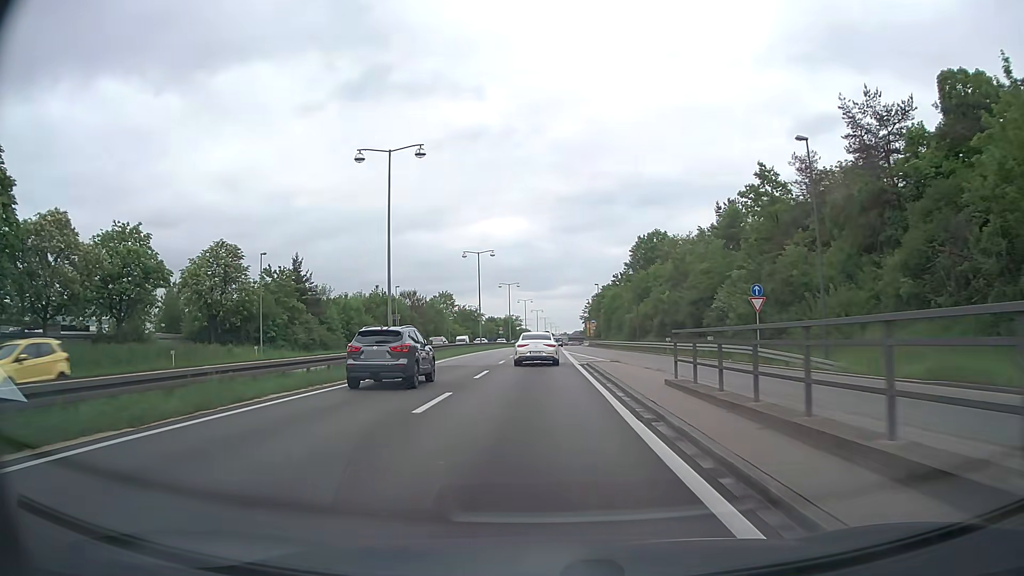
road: trunk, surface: asphalt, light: Day
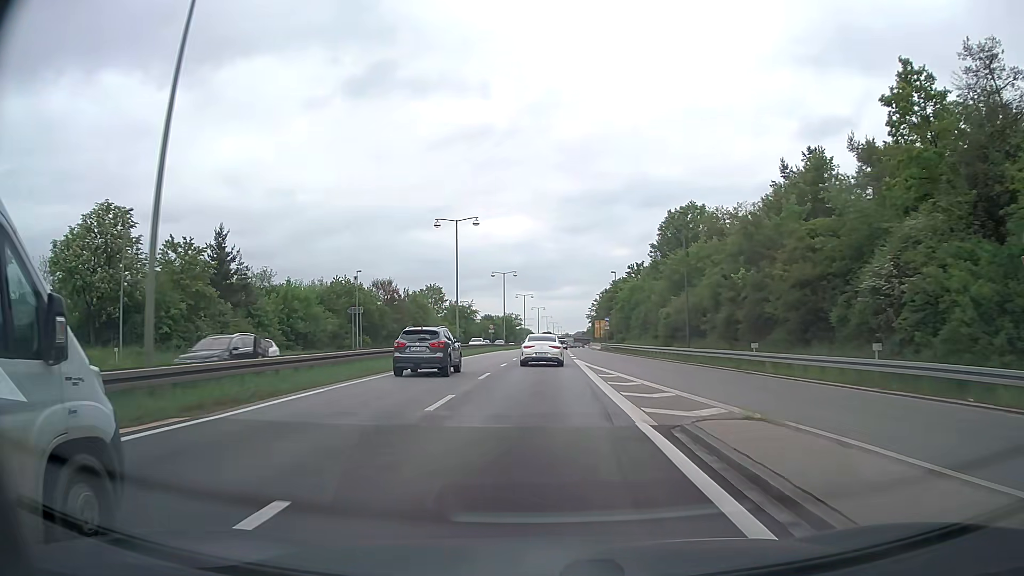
(0.0, +20.2) m; 0°
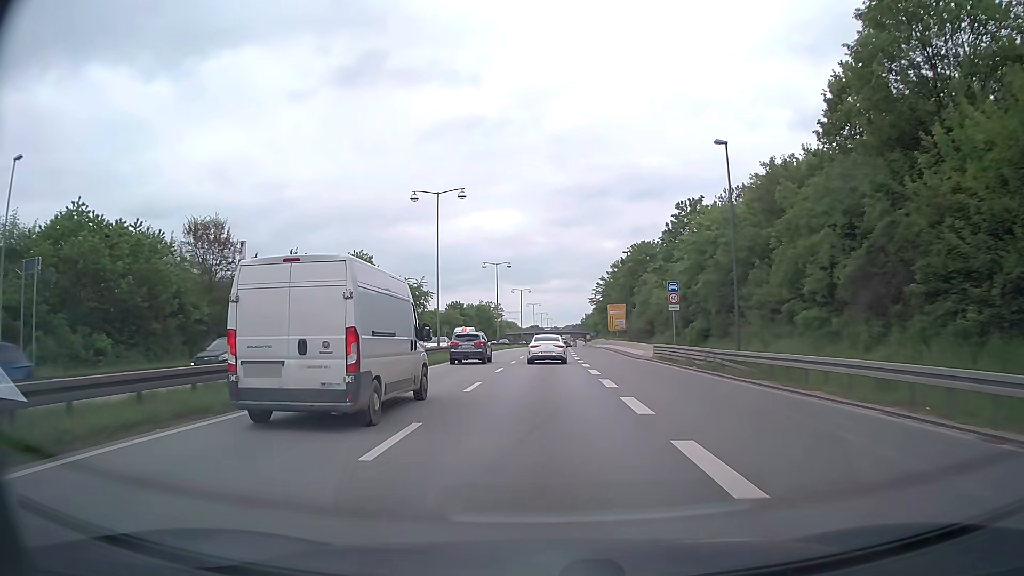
(+0.6, +49.6) m; +1°
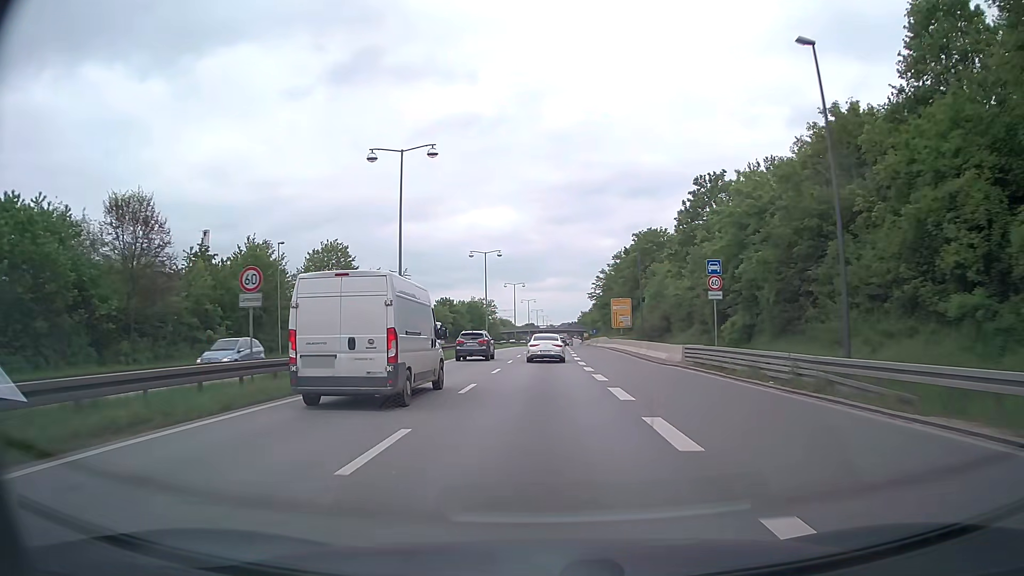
(0.0, +9.7) m; 0°
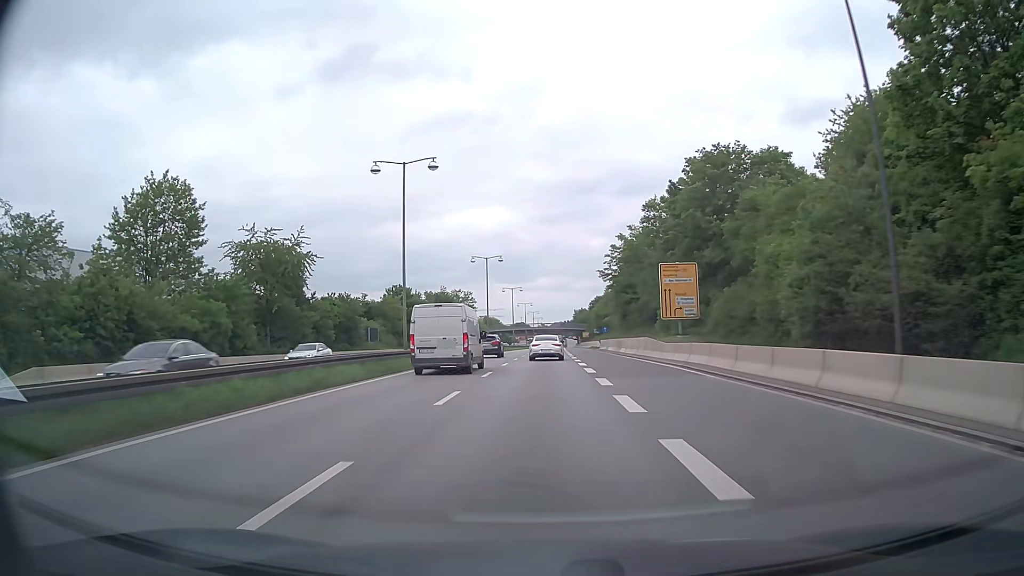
(+0.4, +38.3) m; +1°
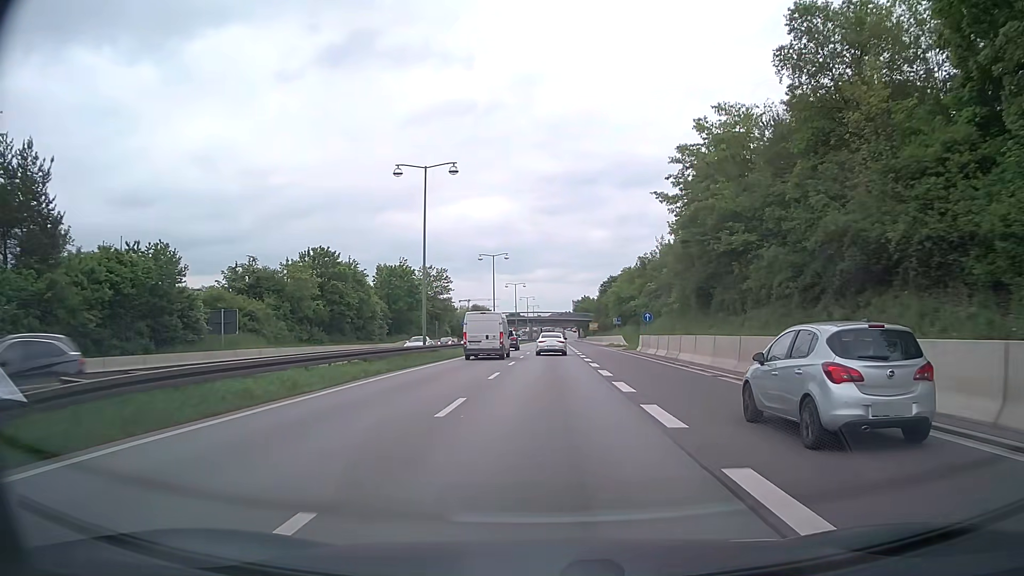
(-0.1, +38.0) m; 0°
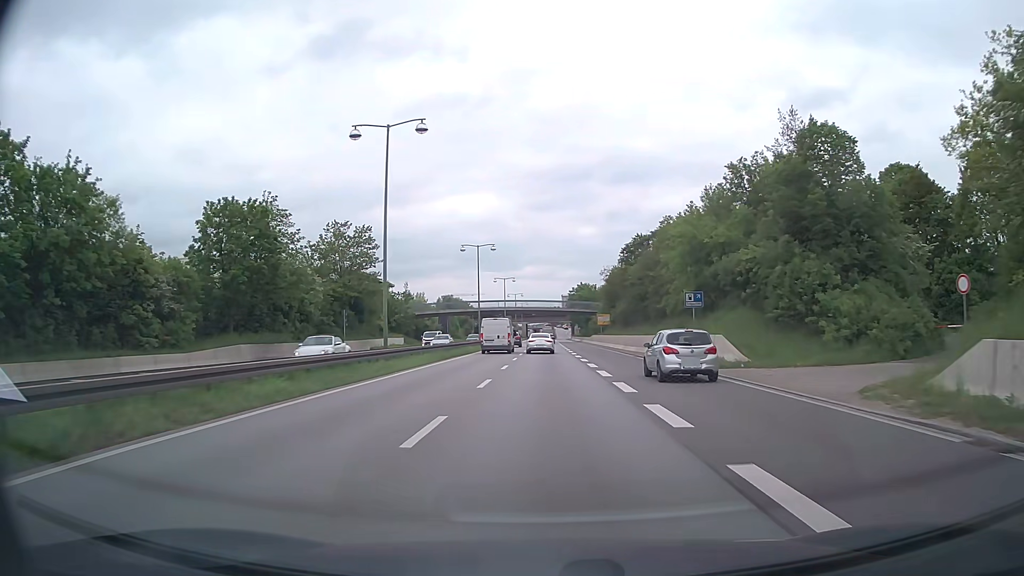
(+0.3, +47.8) m; +1°
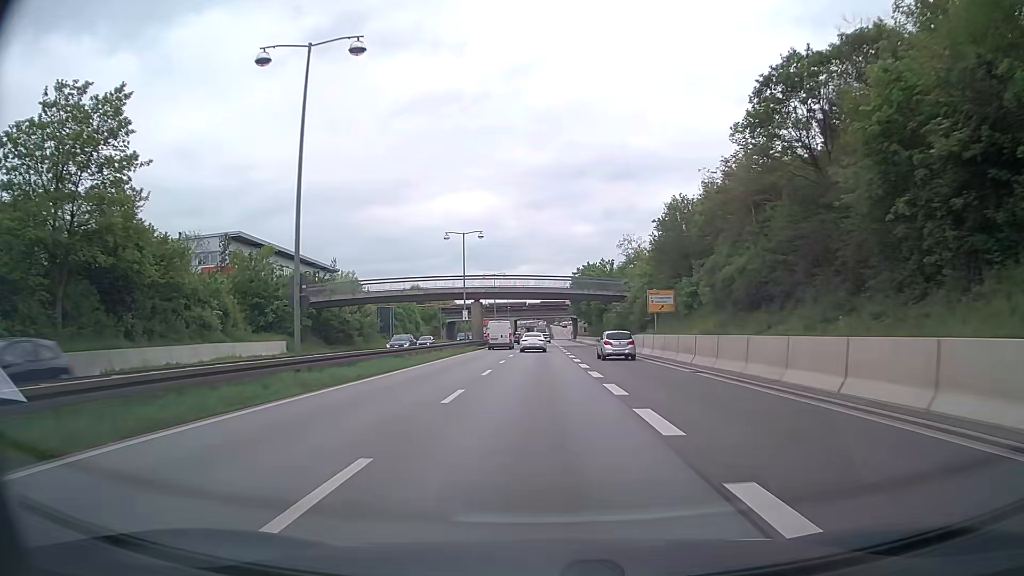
(+0.1, +48.7) m; 0°
(0, +10) (0, +20) (0, +30) (0, +40) (0, +50) (0, +60) (0, +70) (0, +80) (0, +90) (0, +100) m
